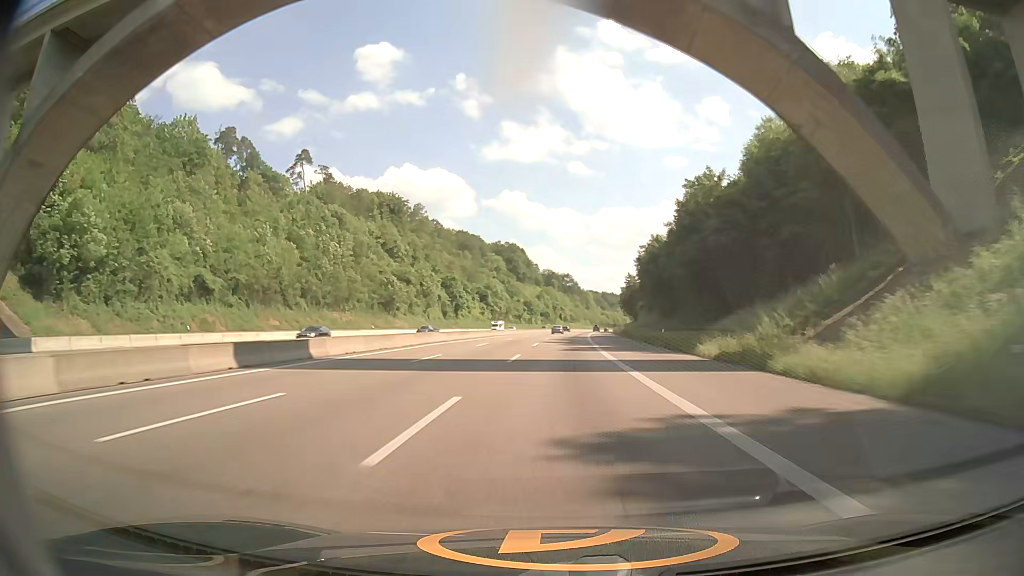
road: motorway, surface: asphalt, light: Day
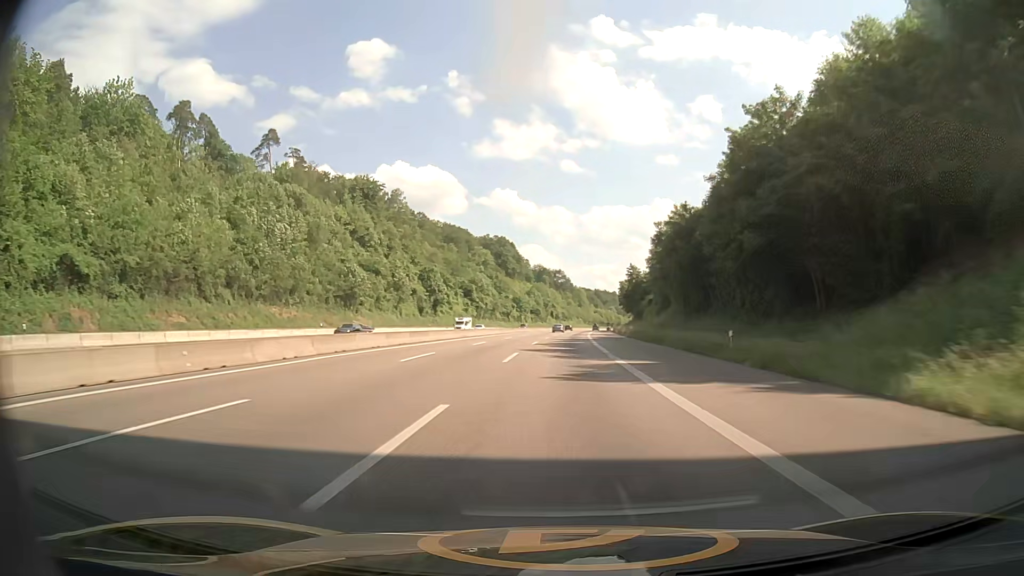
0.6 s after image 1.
(+0.1, +19.5) m; +1°
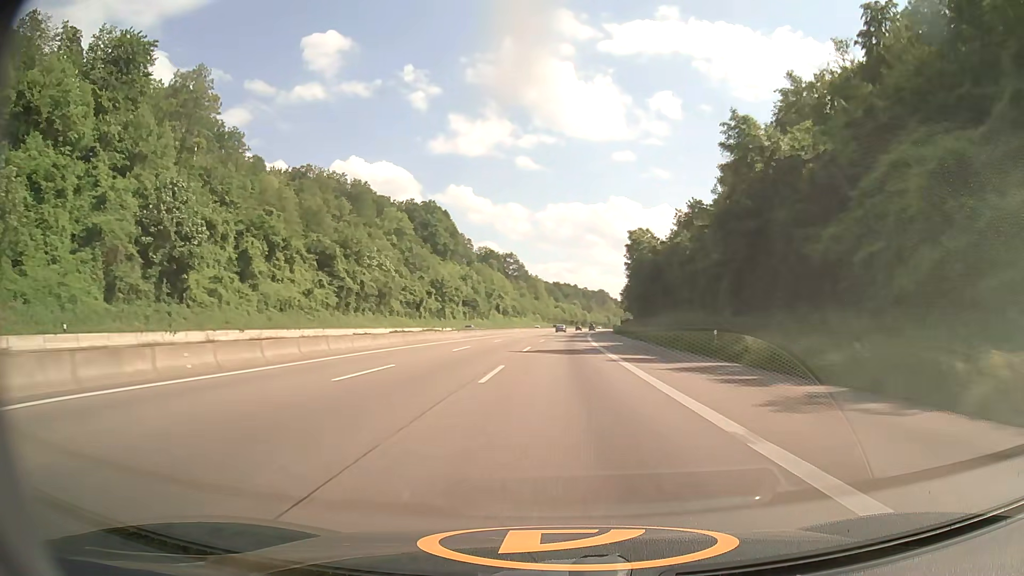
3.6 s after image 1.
(+3.2, +96.7) m; +4°
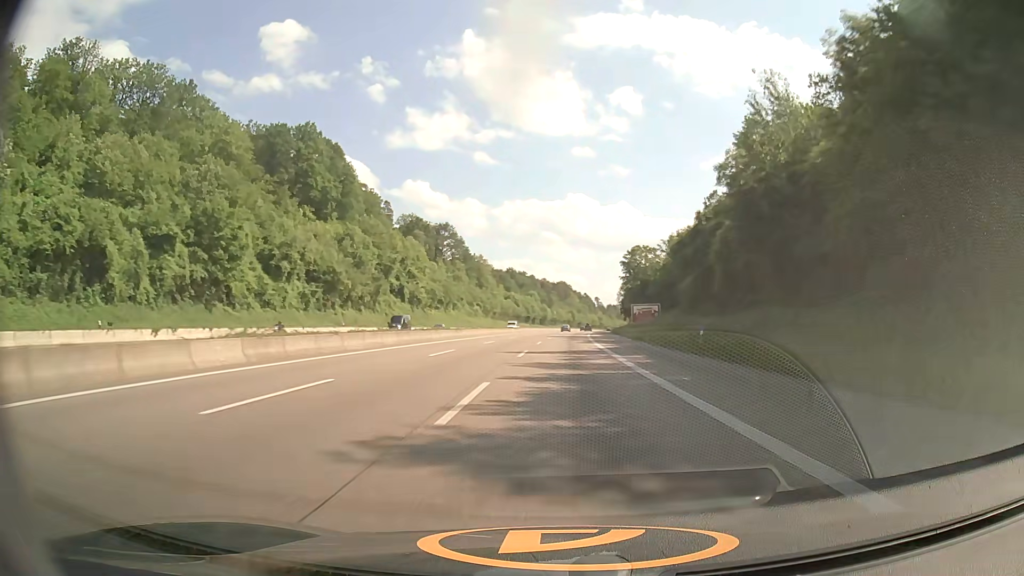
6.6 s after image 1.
(+2.8, +95.8) m; +4°
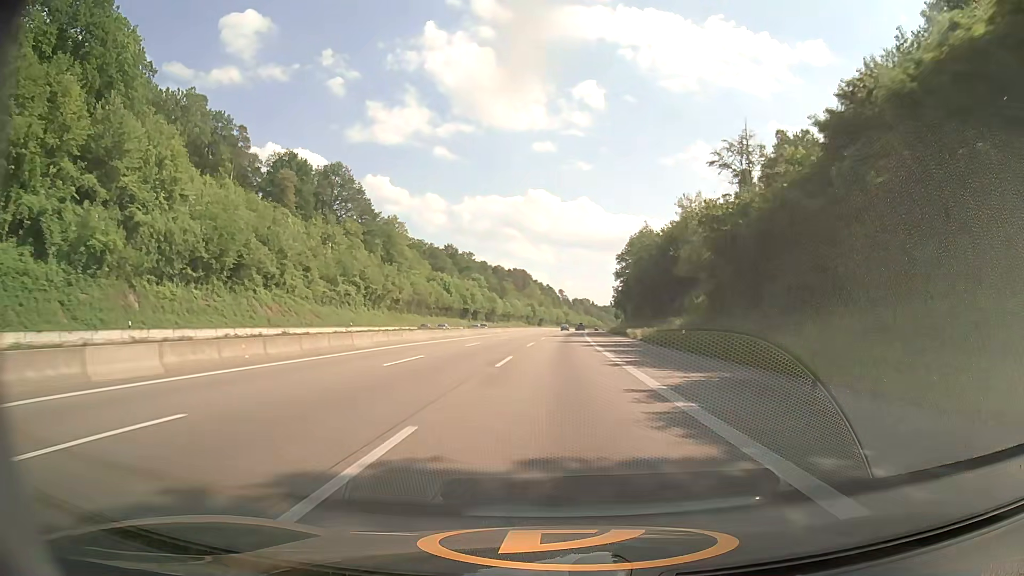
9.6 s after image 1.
(+3.2, +95.3) m; +3°
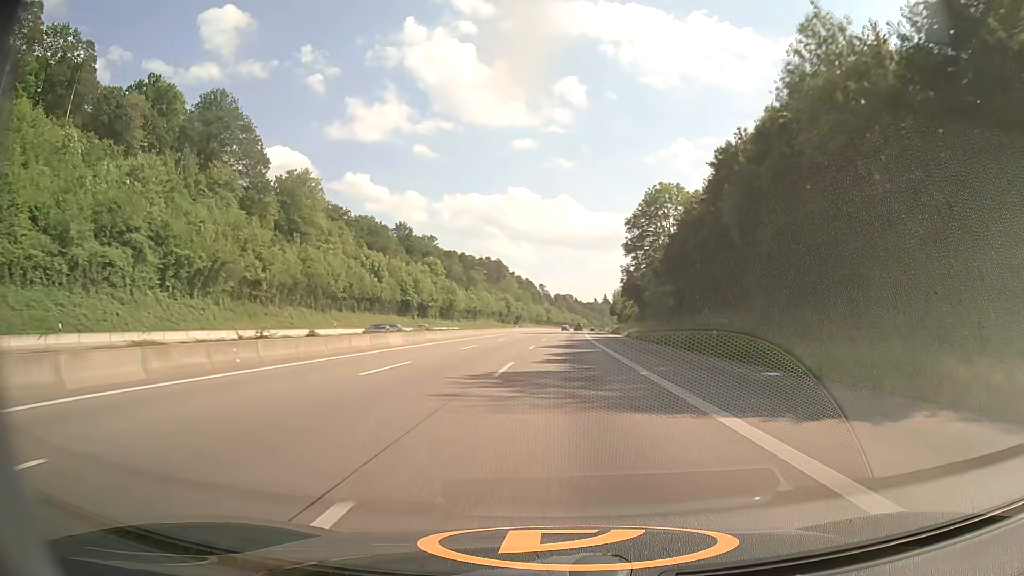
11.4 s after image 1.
(+0.7, +57.1) m; +1°
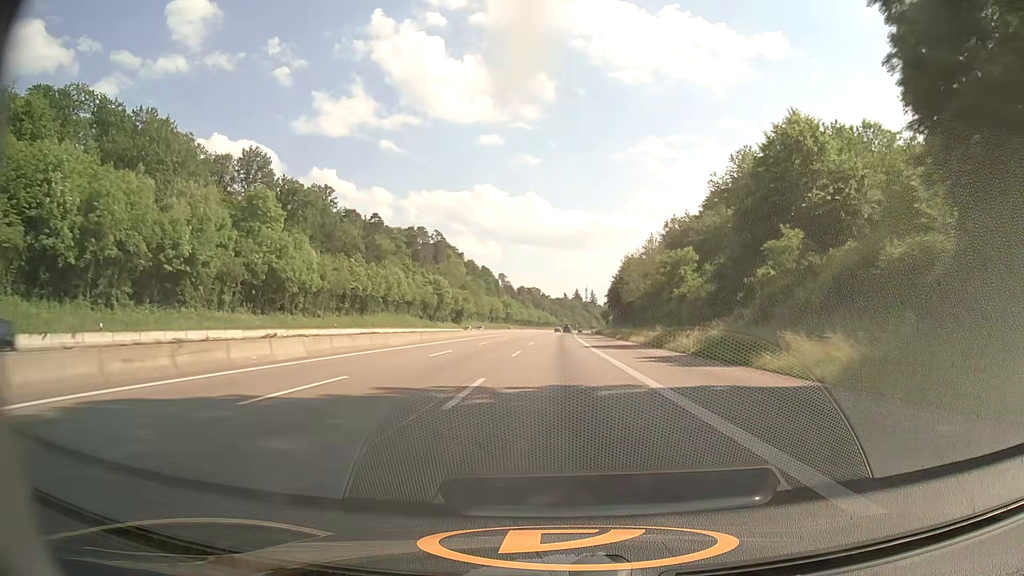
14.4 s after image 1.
(+2.7, +96.0) m; +3°
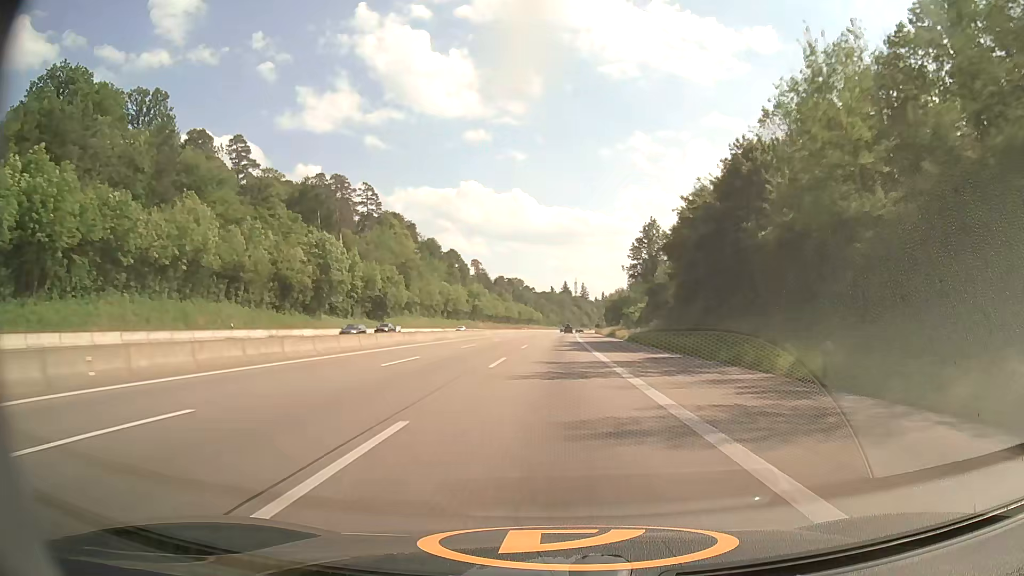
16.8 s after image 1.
(+1.2, +79.1) m; +1°
(0, +10) (0, +20) (0, +30) (0, +40) (0, +50) (0, +60) (+1, +70) (+1, +80) (+1, +90) (+1, +100) m
